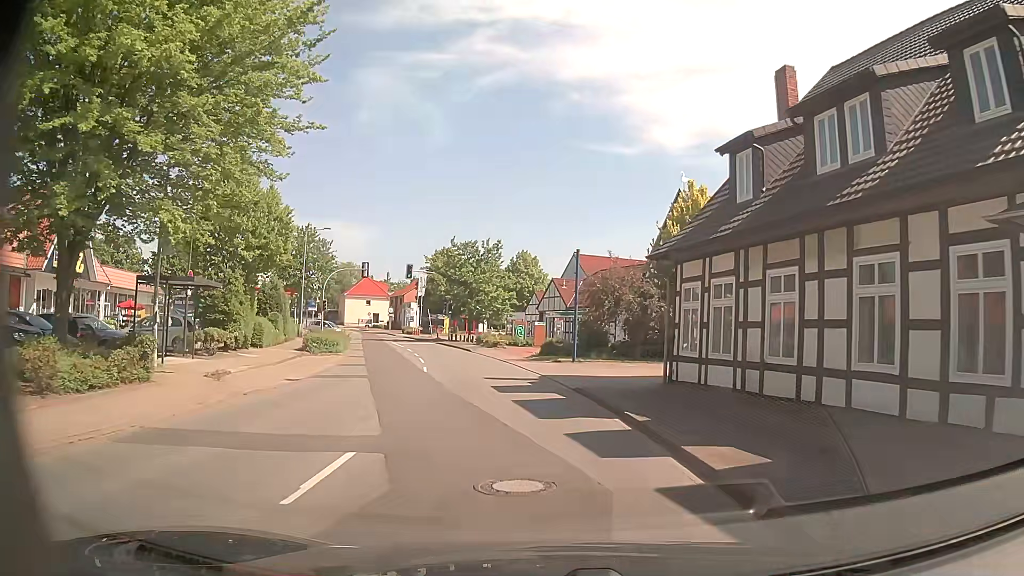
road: secondary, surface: asphalt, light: Day
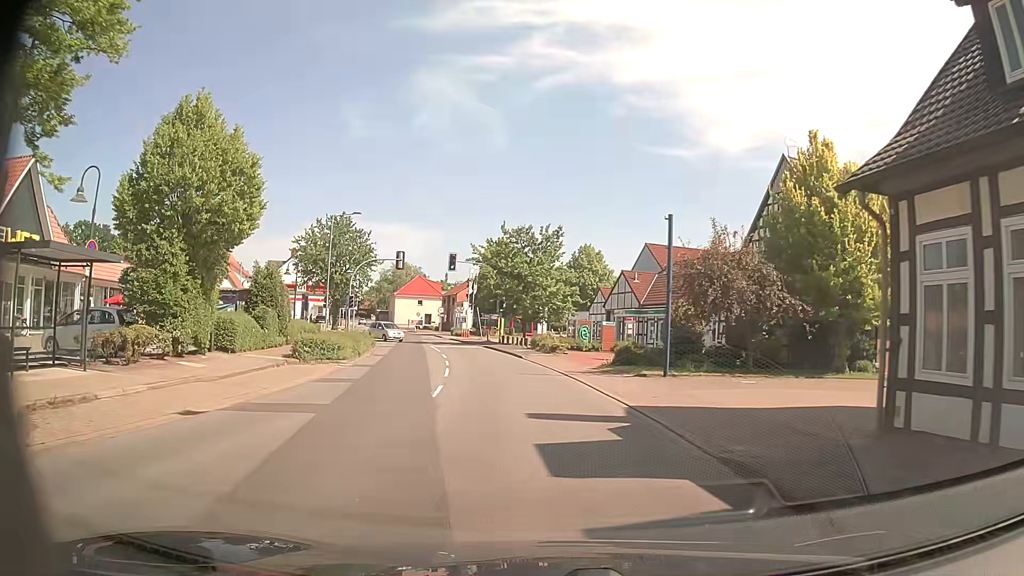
(-0.4, +9.2) m; -5°
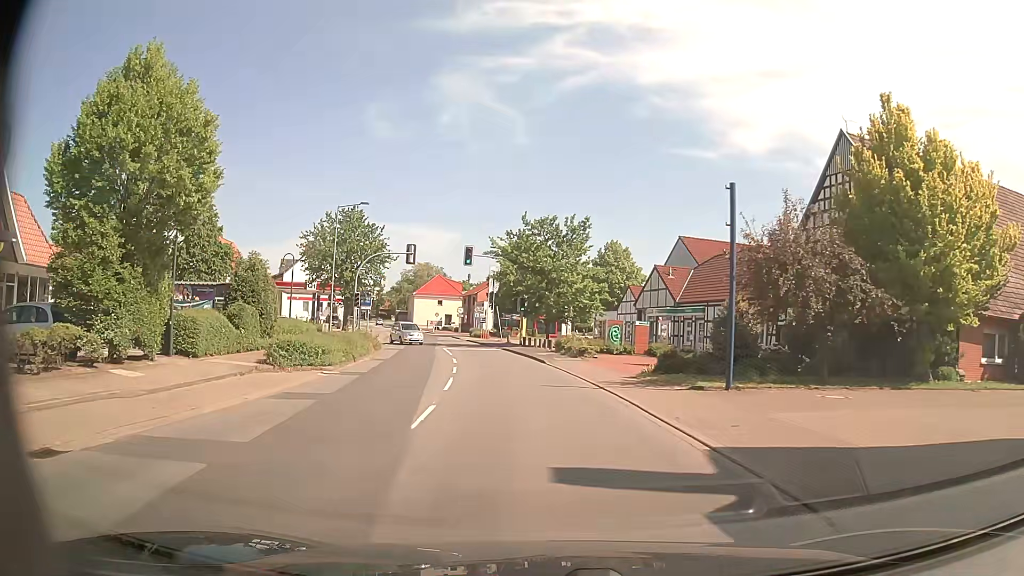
(-0.1, +4.6) m; -3°
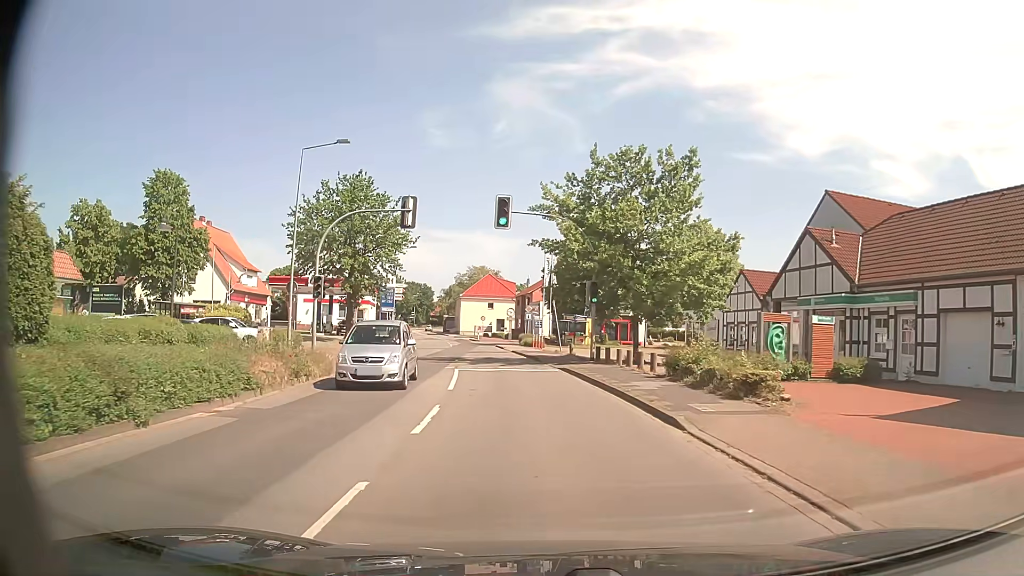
(-0.7, +18.4) m; -4°
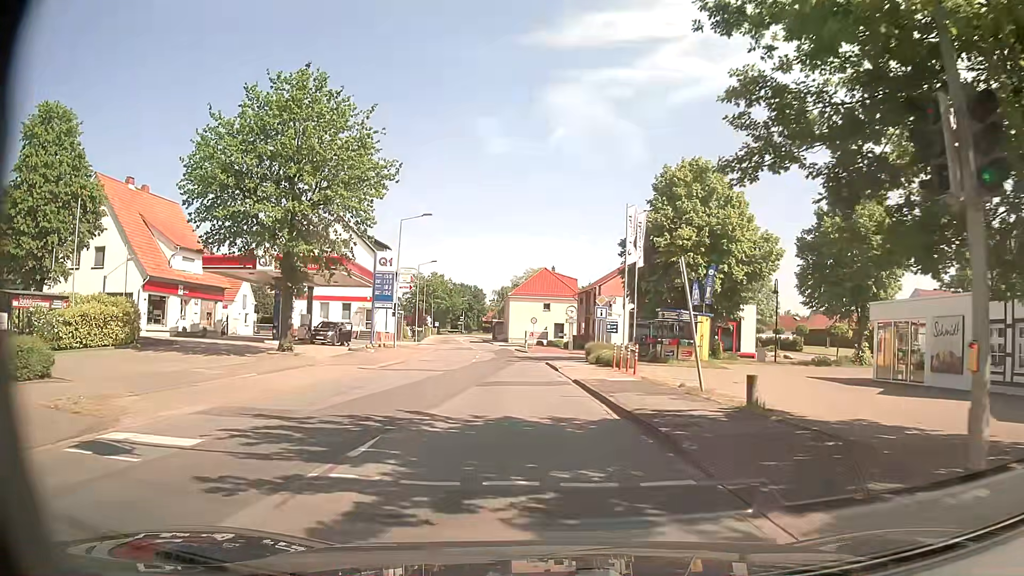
(-1.0, +23.0) m; -5°
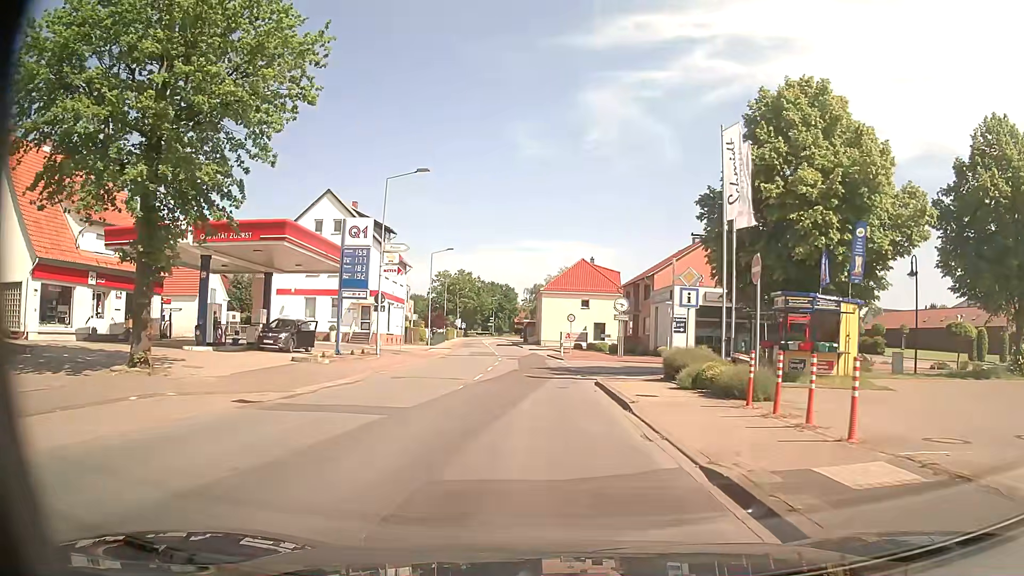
(-0.3, +13.8) m; -2°
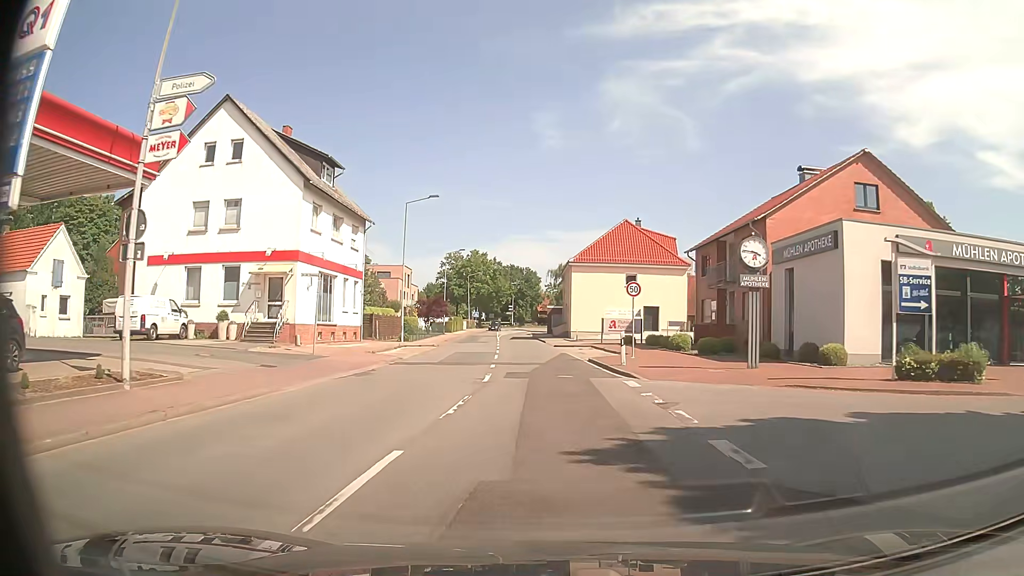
(-0.6, +23.4) m; -3°
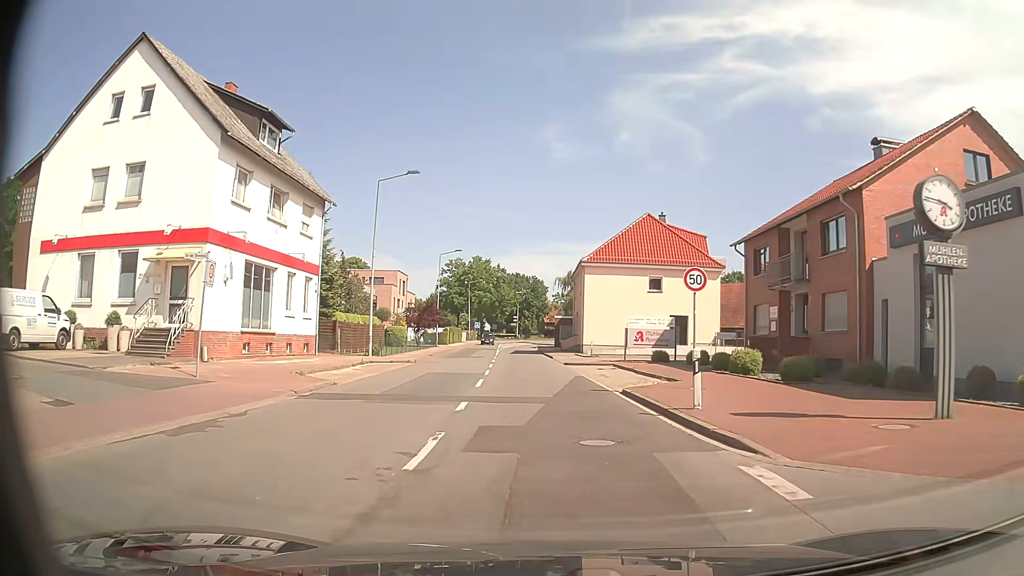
(0.0, +10.0) m; 0°
(0, +10) (0, +20) (-1, +30) (-1, +40) (-2, +50) (-3, +60) (-3, +70) (-3, +80) (-3, +90) (-3, +100) m
